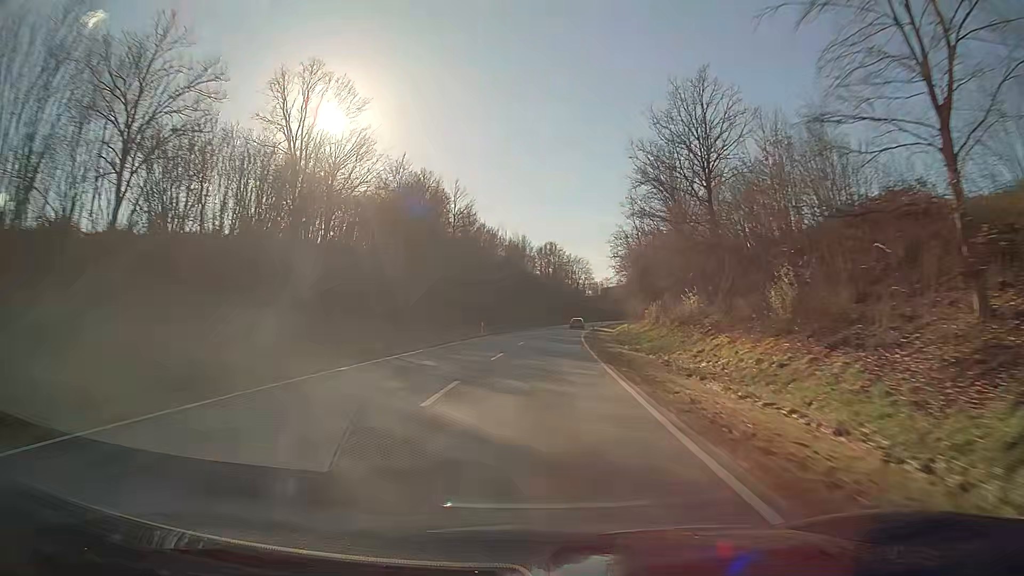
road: secondary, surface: asphalt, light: Day
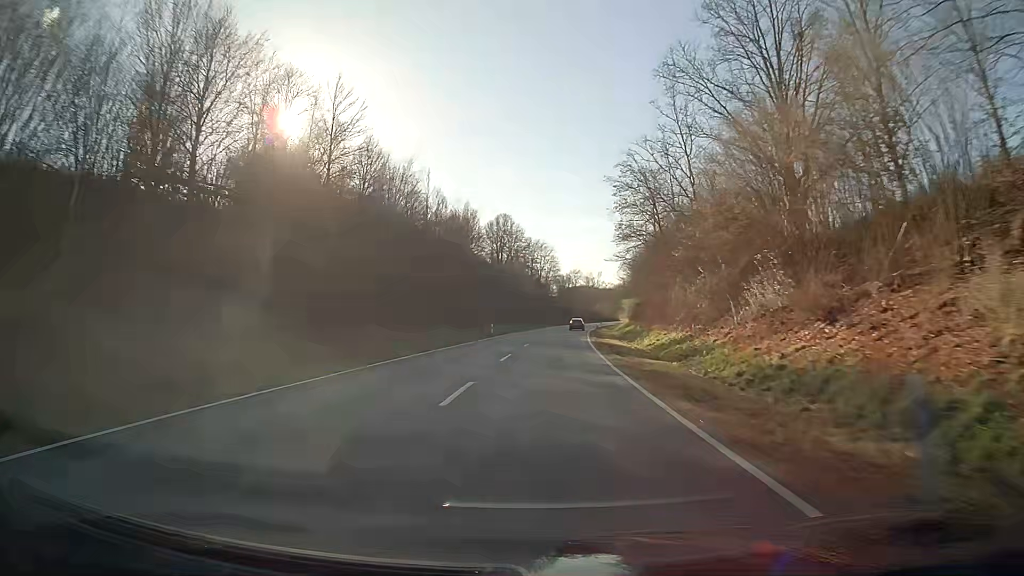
(+1.5, +48.0) m; +4°
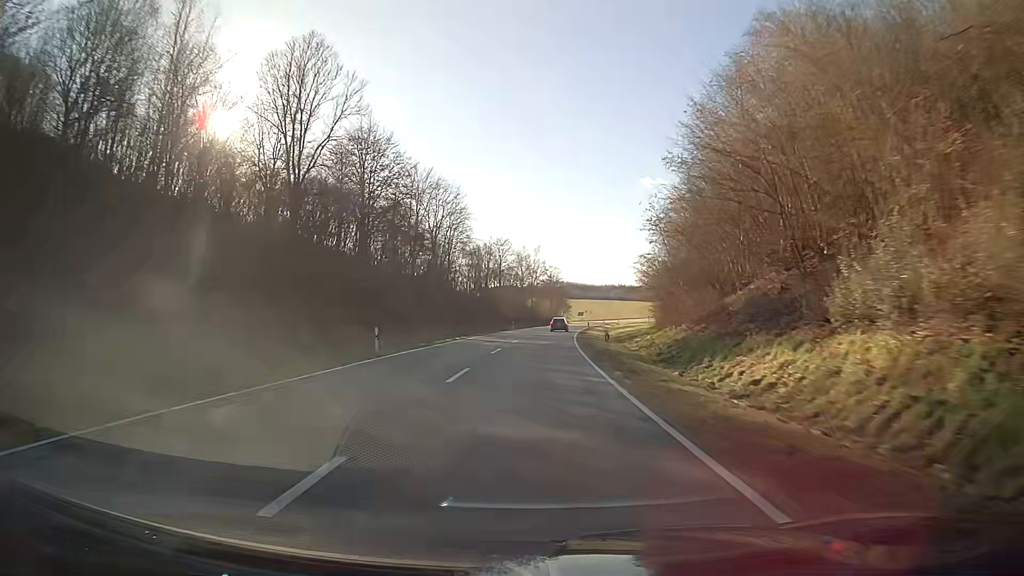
(+4.7, +79.8) m; +6°
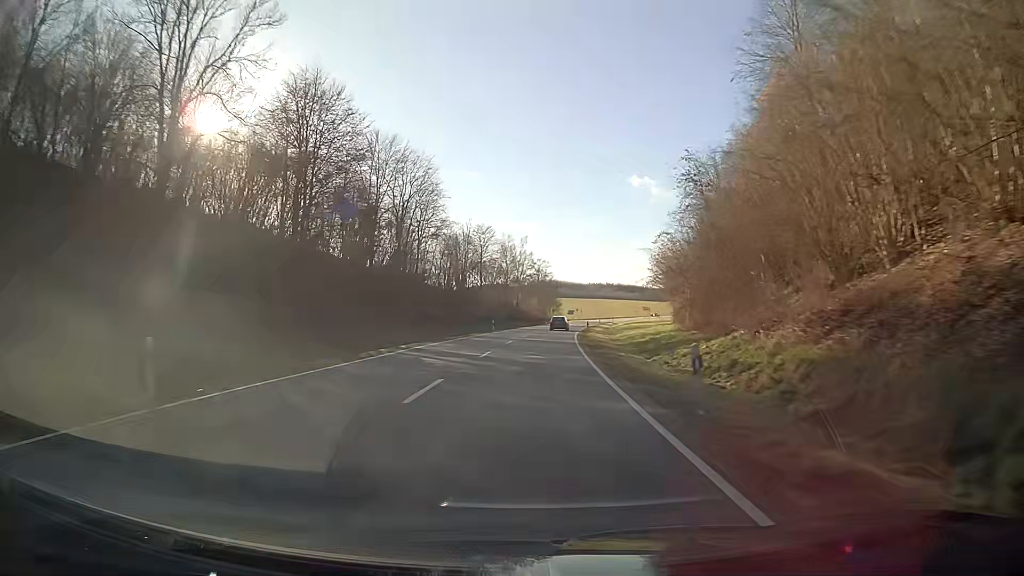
(+0.2, +15.8) m; +1°
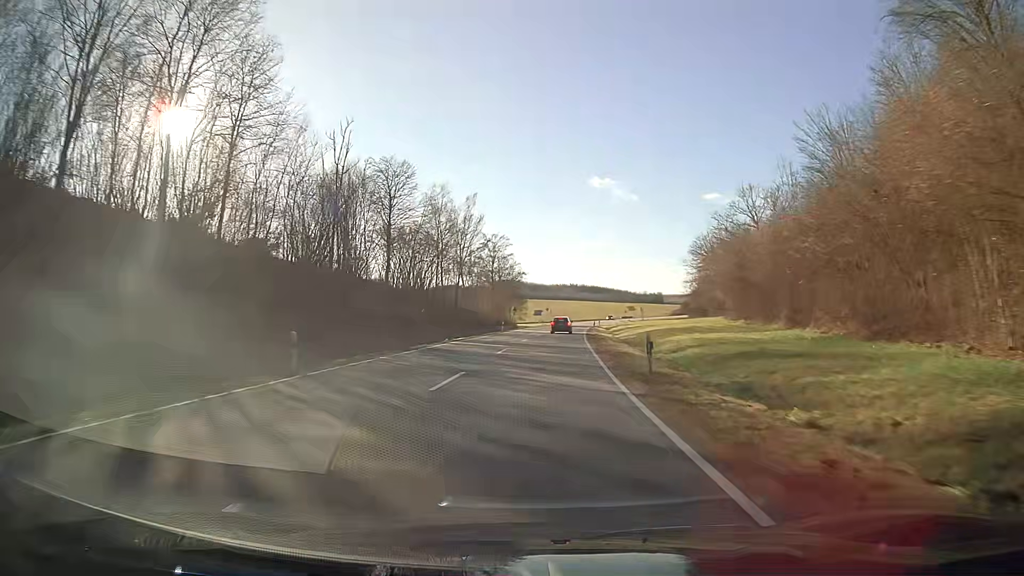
(+1.3, +45.8) m; +3°
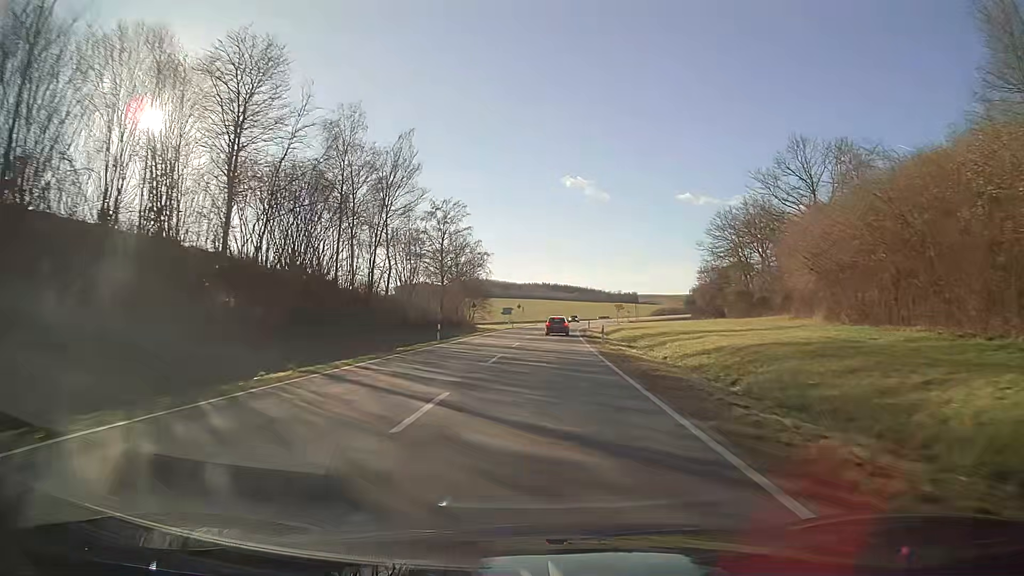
(+0.6, +28.6) m; +2°
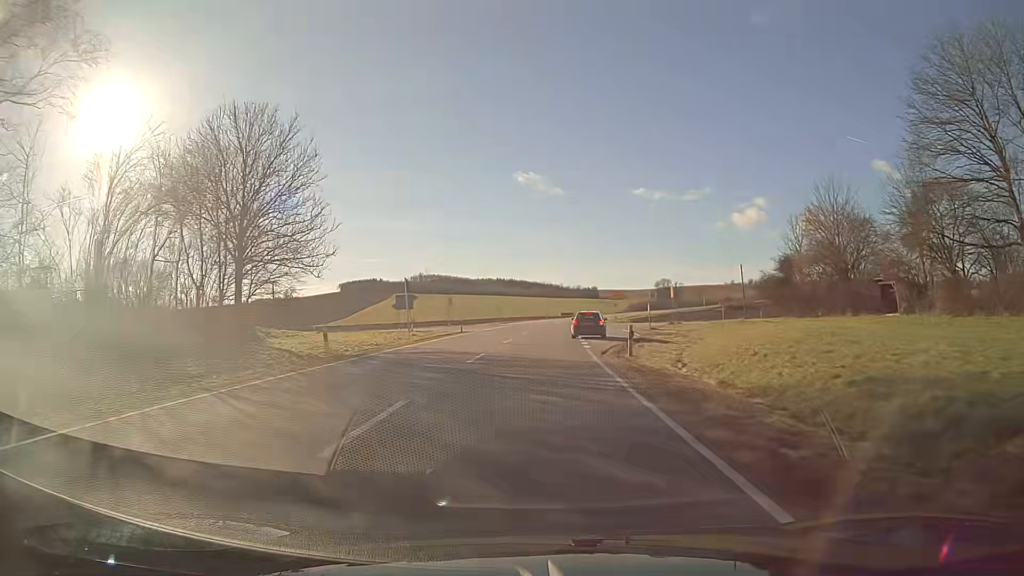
(+2.1, +60.7) m; +4°
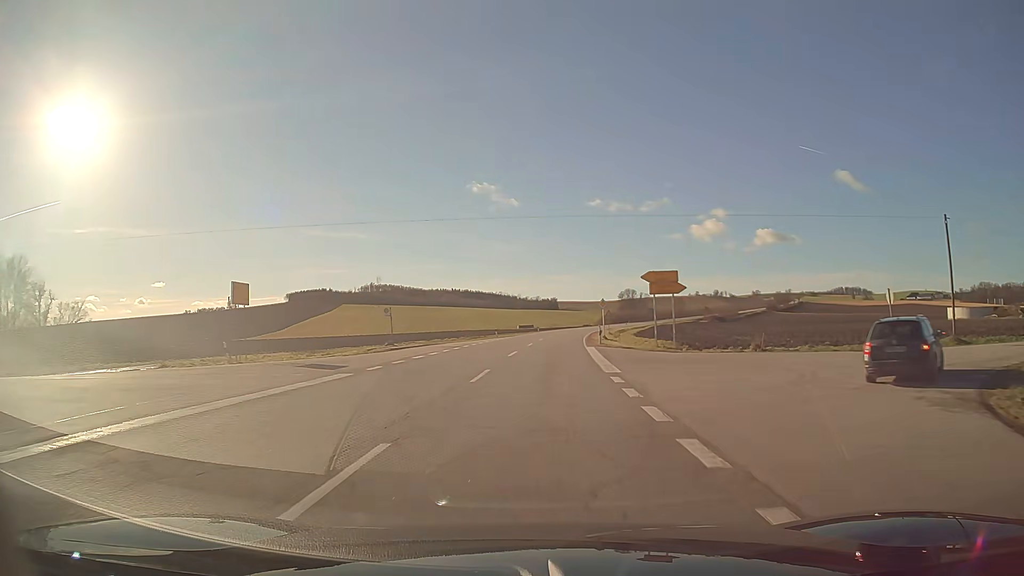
(+1.6, +50.6) m; +4°
